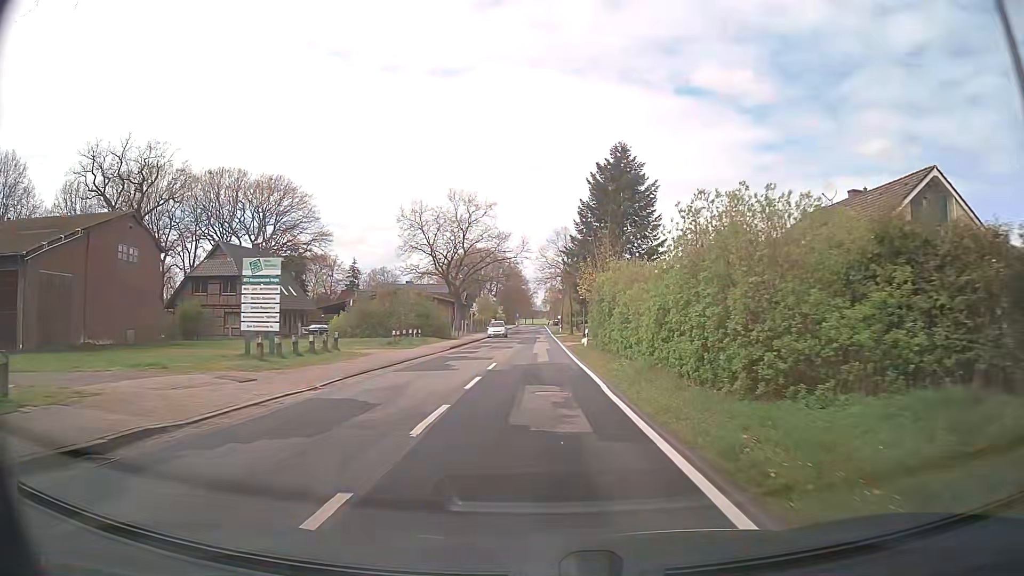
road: secondary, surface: asphalt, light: Day
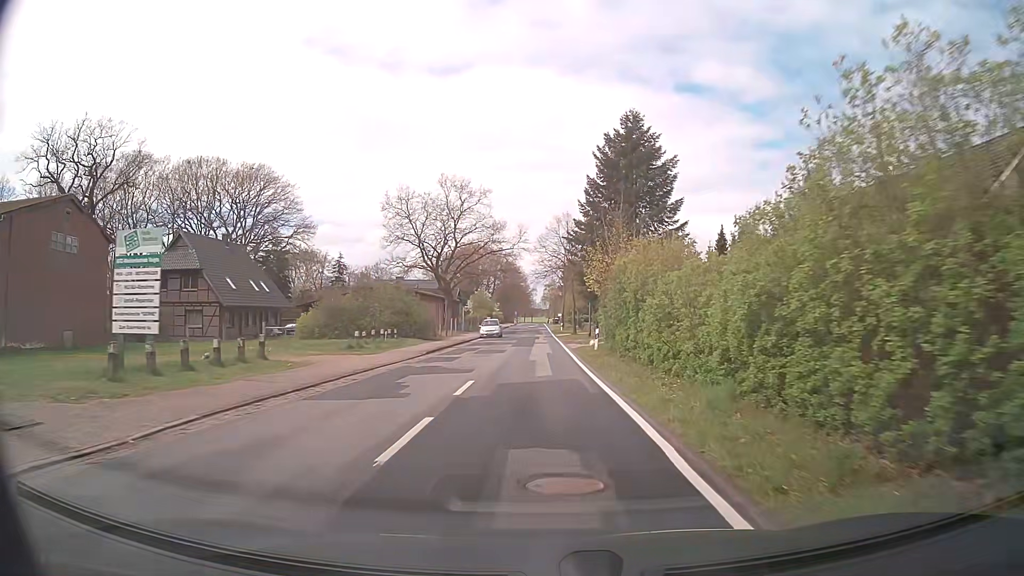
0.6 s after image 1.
(0.0, +7.6) m; 0°
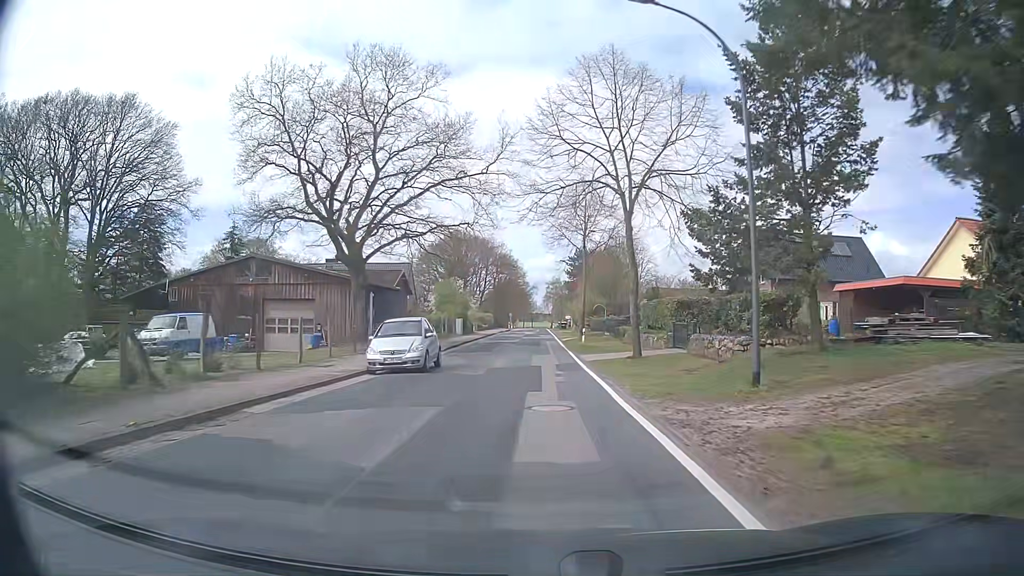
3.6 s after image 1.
(+0.2, +38.1) m; 0°
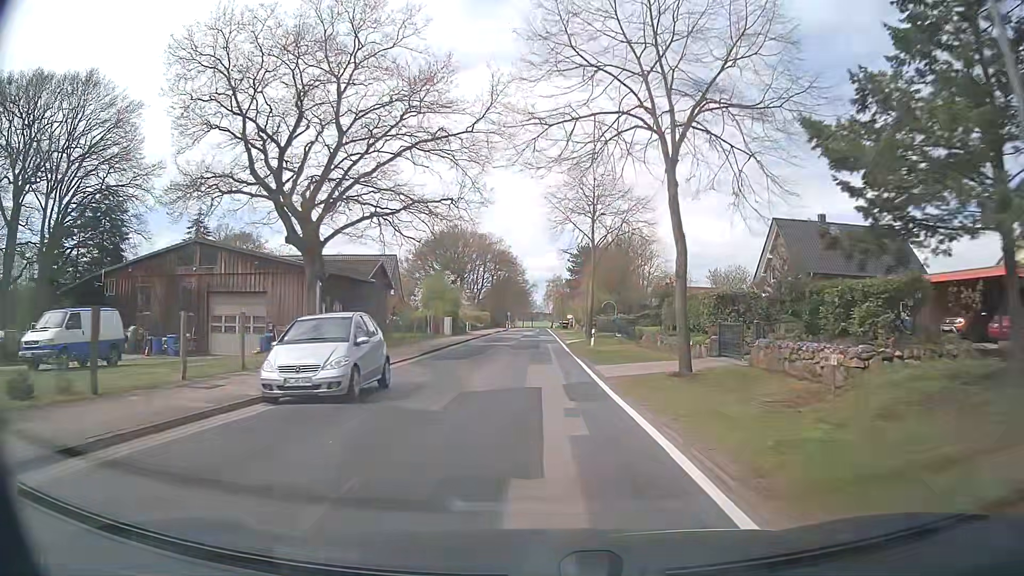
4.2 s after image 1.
(0.0, +7.6) m; 0°
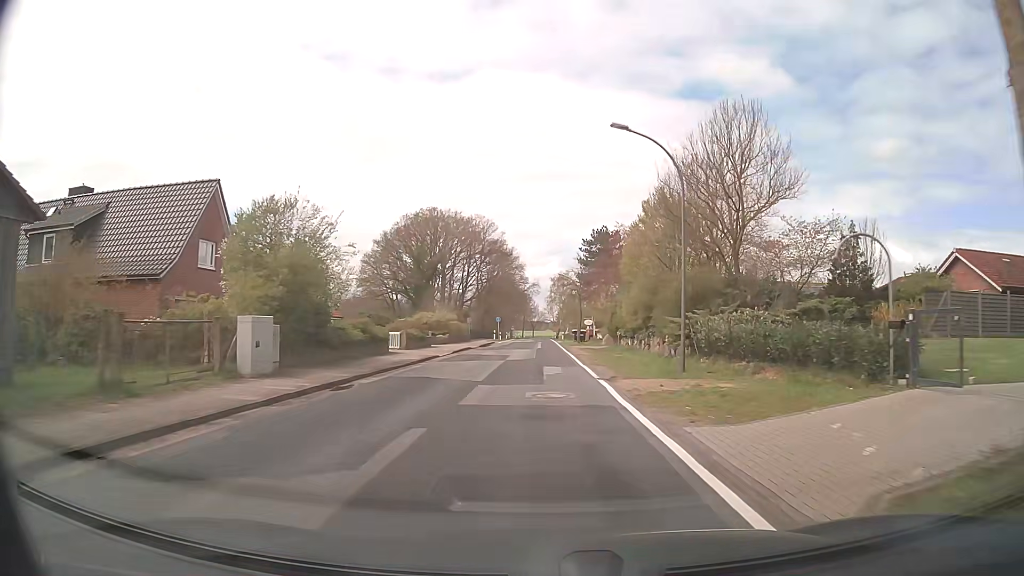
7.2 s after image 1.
(+0.1, +38.0) m; 0°
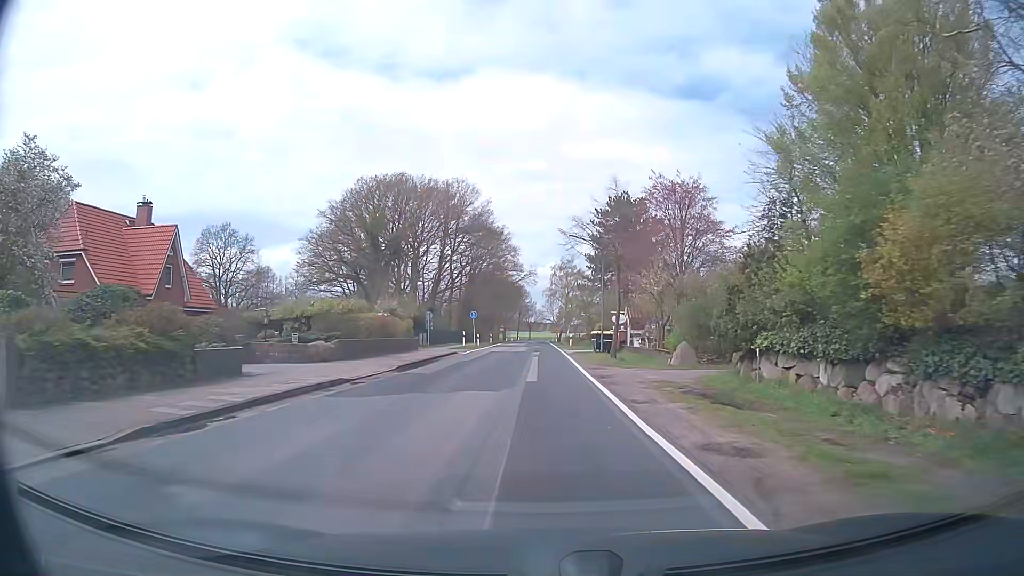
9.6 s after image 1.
(+0.2, +30.4) m; 0°
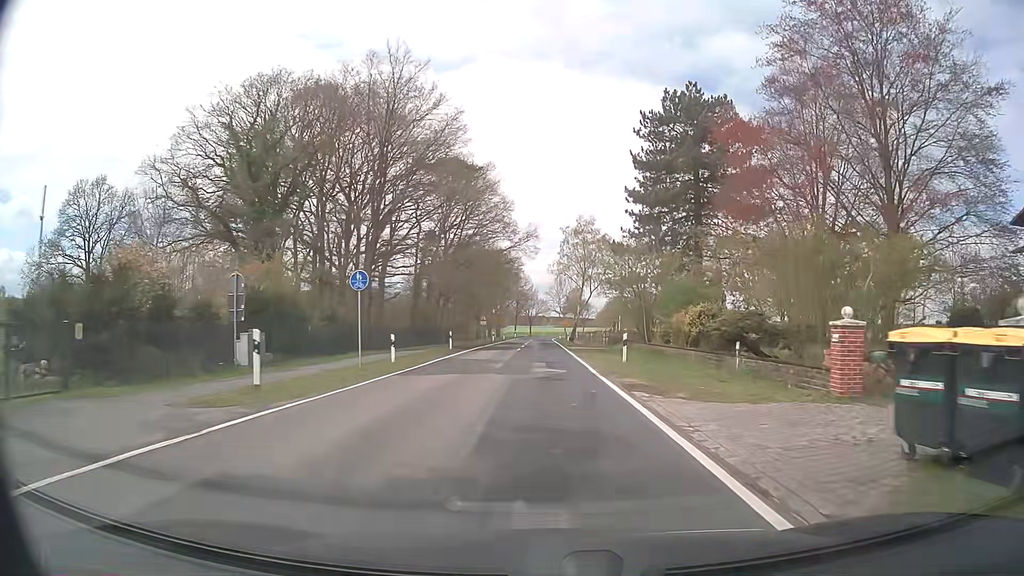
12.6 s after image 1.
(0.0, +38.1) m; 0°
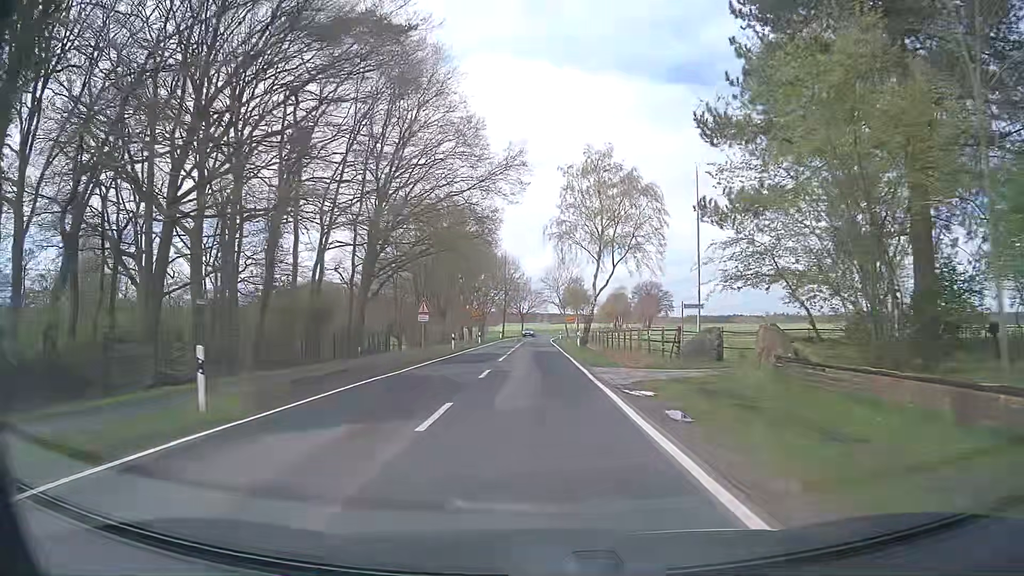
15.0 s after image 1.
(+0.1, +30.5) m; 0°
(0, +10) (0, +20) (0, +30) (0, +40) (0, +50) (0, +60) (0, +70) (0, +80) (0, +90) (+1, +100) m
